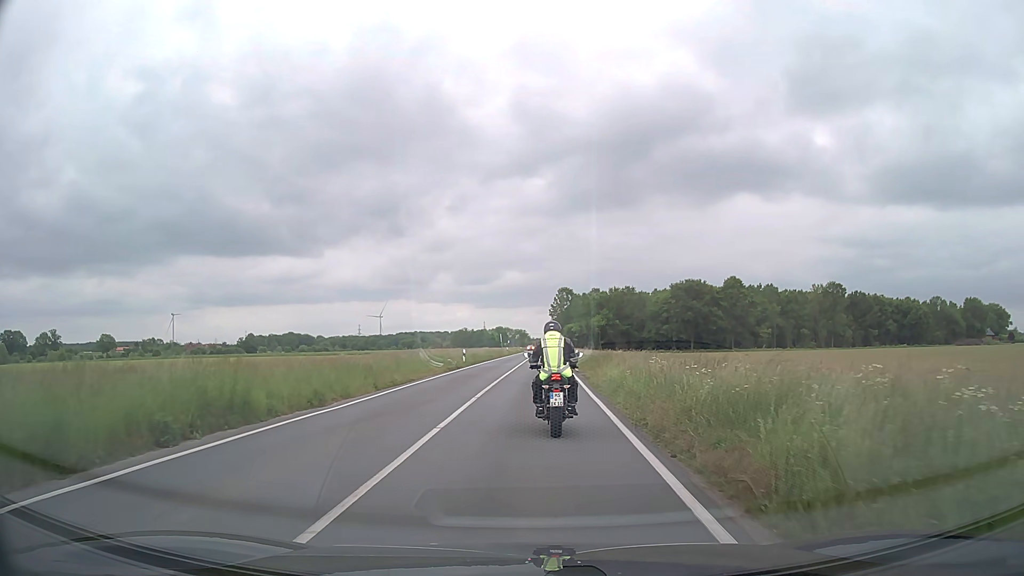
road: secondary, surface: asphalt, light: Day
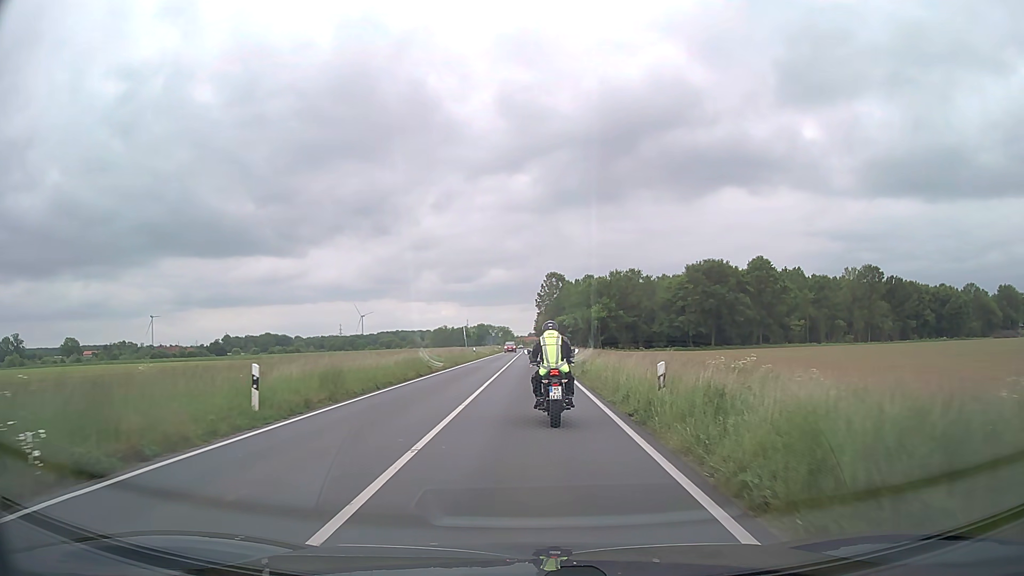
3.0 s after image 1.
(+0.6, +32.9) m; +1°
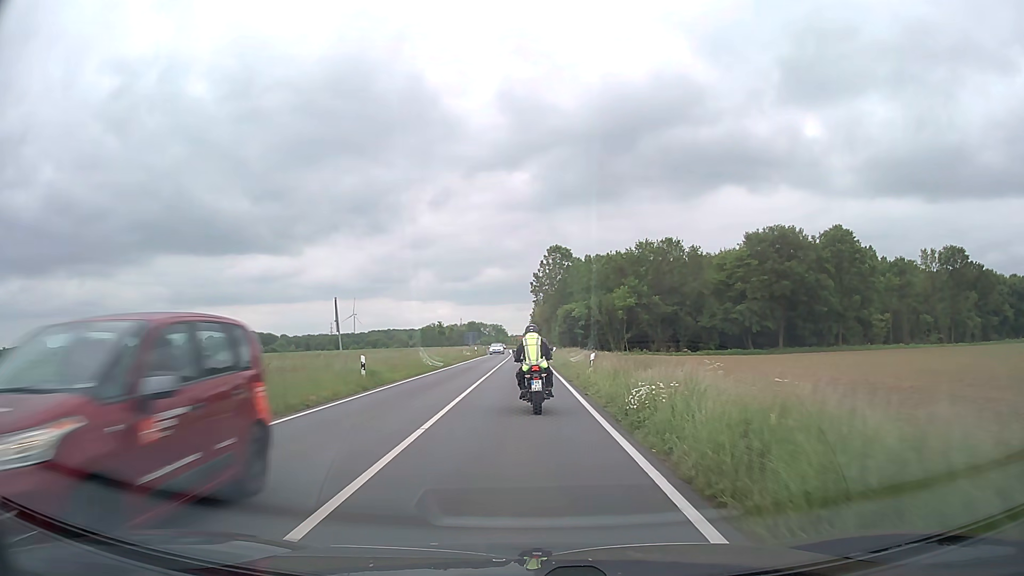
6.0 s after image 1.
(+0.2, +40.4) m; 0°
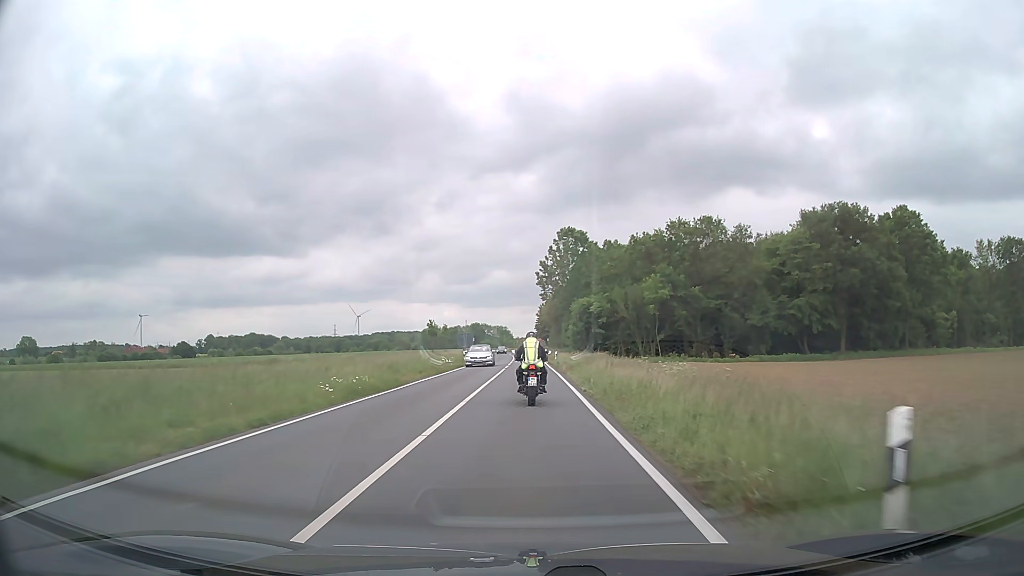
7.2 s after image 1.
(0.0, +18.8) m; 0°
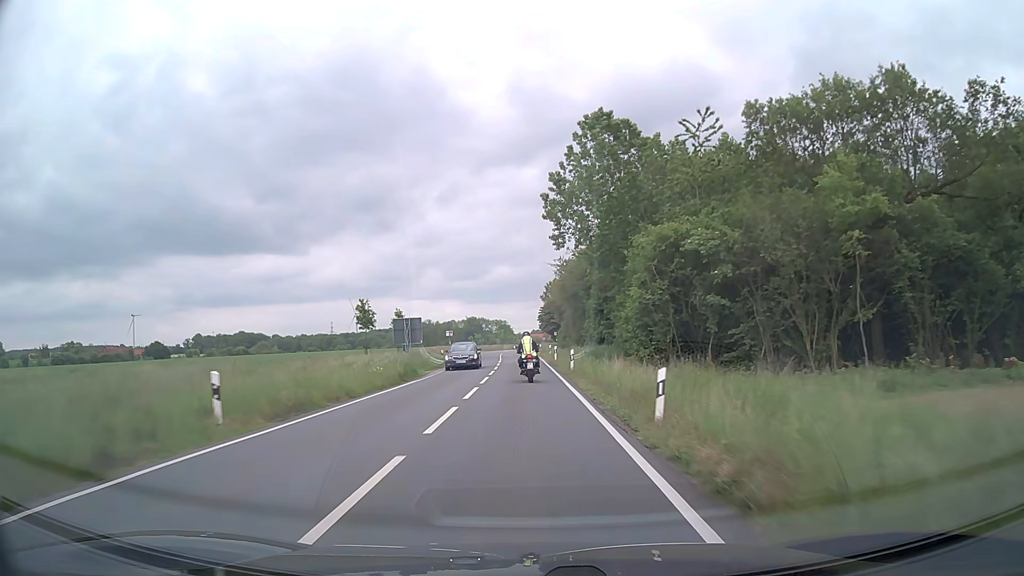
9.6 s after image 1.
(+0.1, +44.0) m; 0°
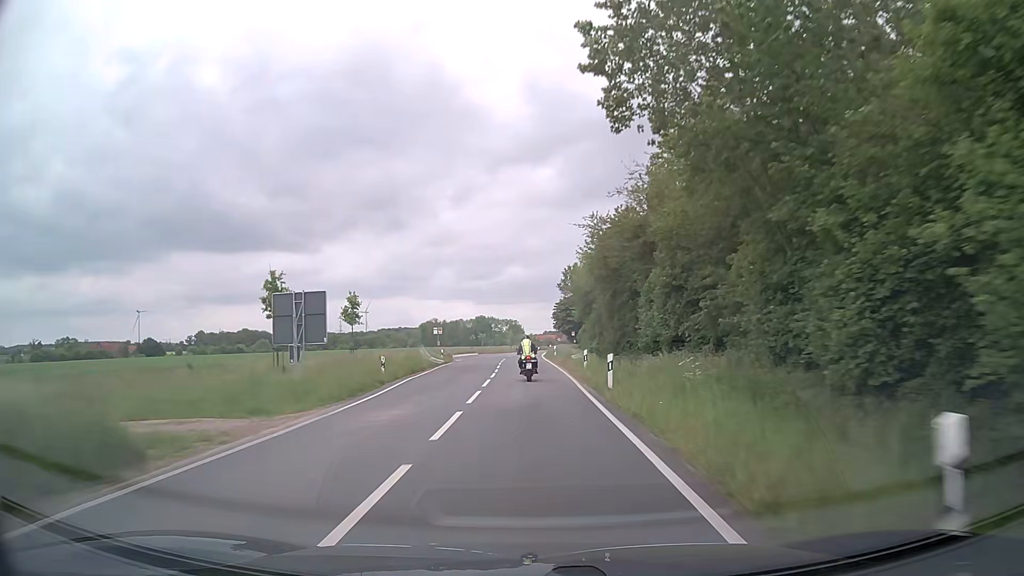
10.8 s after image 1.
(-0.2, +24.8) m; -1°
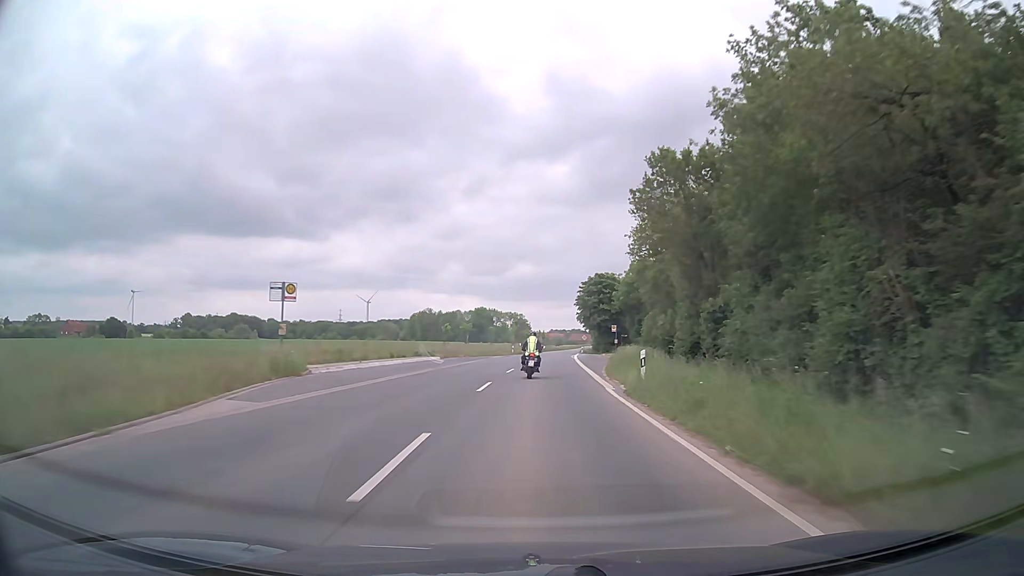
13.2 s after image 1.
(-0.8, +52.6) m; -1°
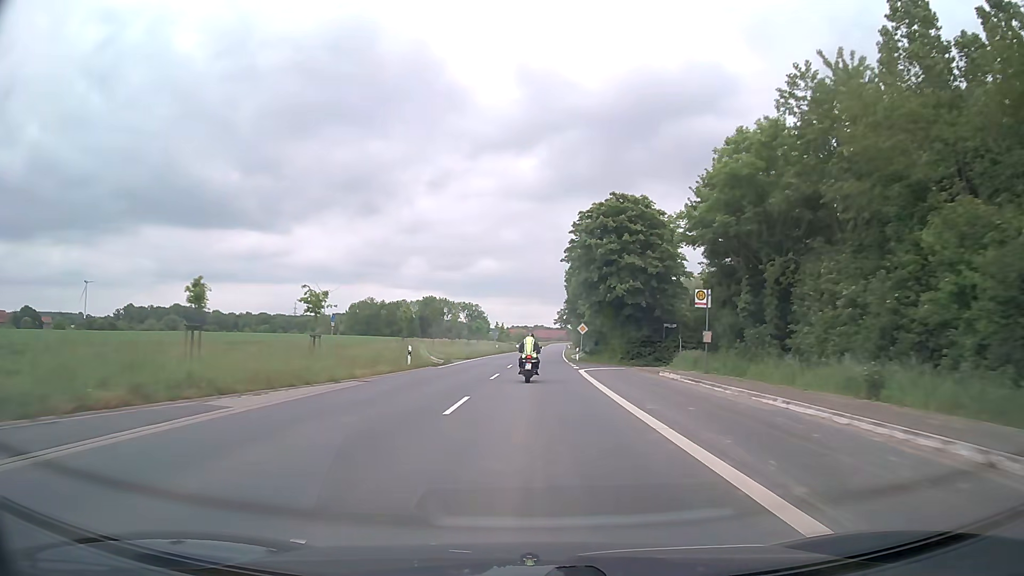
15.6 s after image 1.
(+1.9, +53.6) m; +3°
